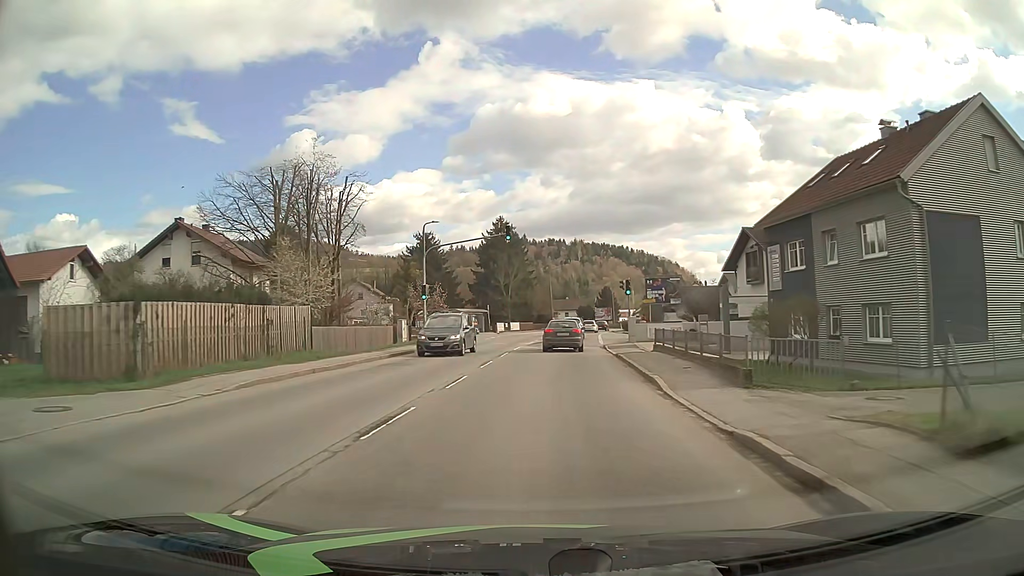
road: secondary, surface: asphalt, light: Day
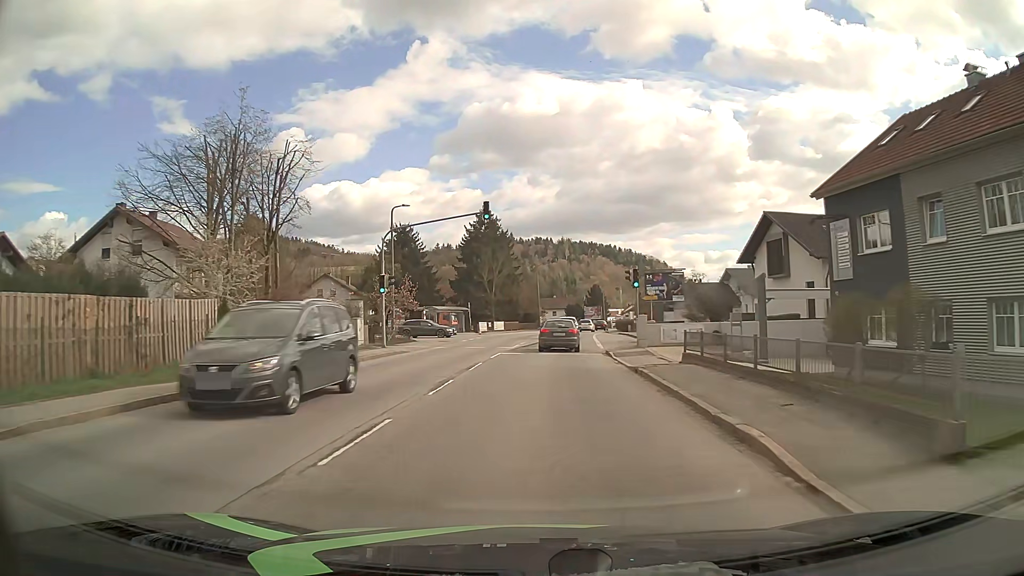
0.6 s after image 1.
(+0.1, +7.5) m; +1°
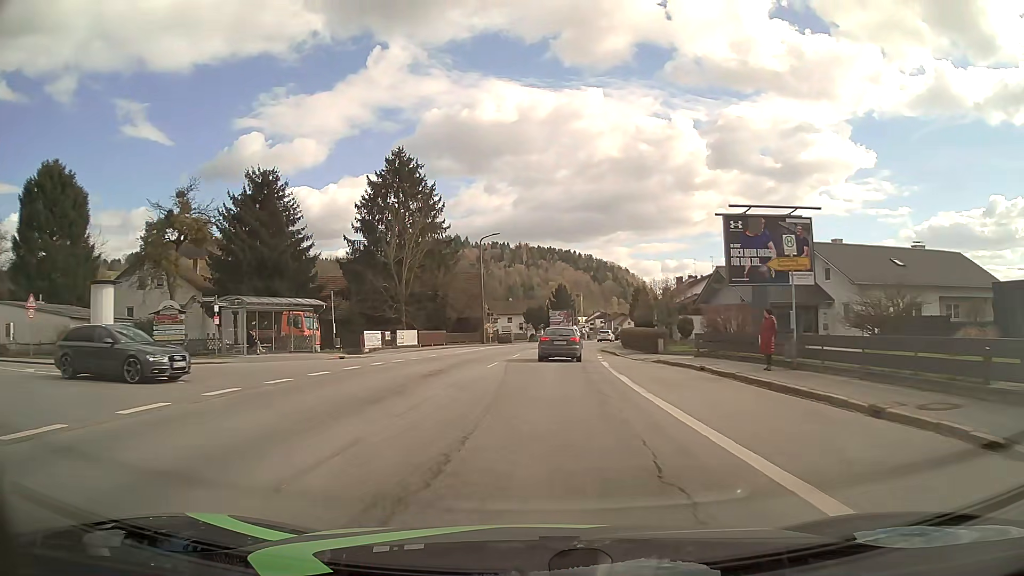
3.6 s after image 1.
(+1.1, +37.1) m; +3°
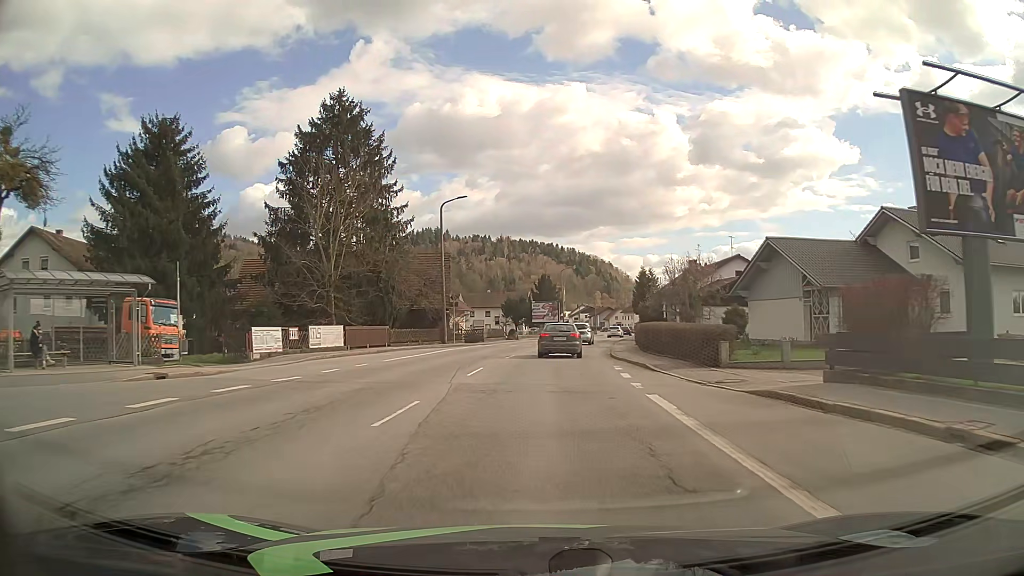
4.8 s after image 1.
(+0.2, +14.6) m; +2°
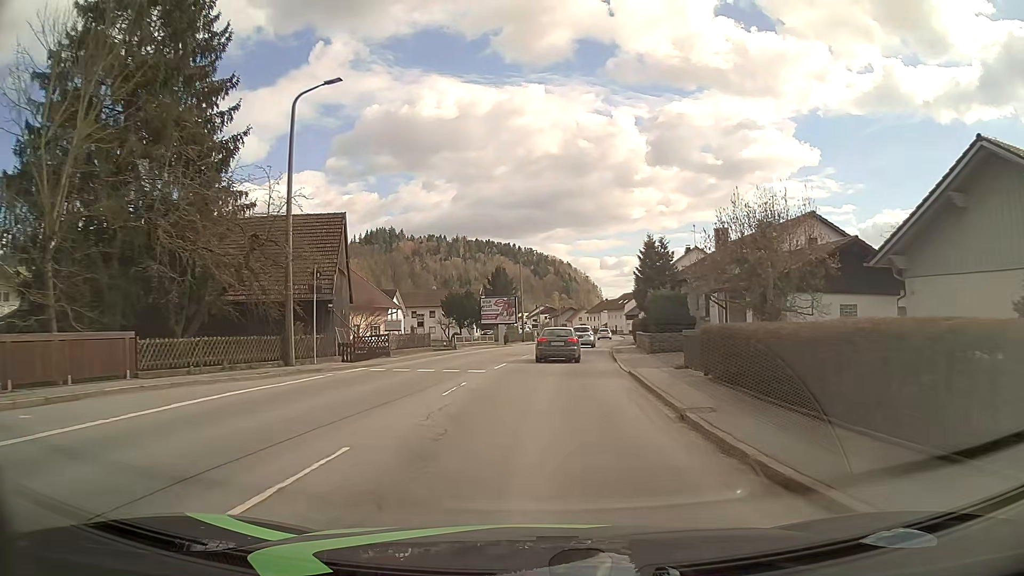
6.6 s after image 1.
(+0.6, +22.0) m; +3°
(0, +10) (+1, +20) (+1, +30) (+2, +40) (+4, +50) (+5, +60) (+7, +70) (+8, +80) (+9, +89) (+10, +99) m
